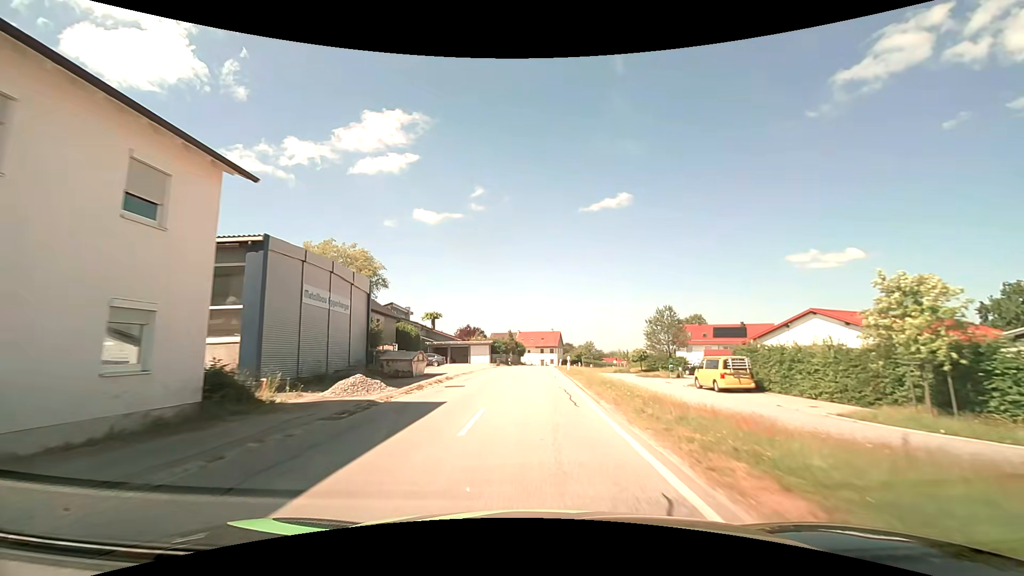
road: secondary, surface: asphalt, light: Day
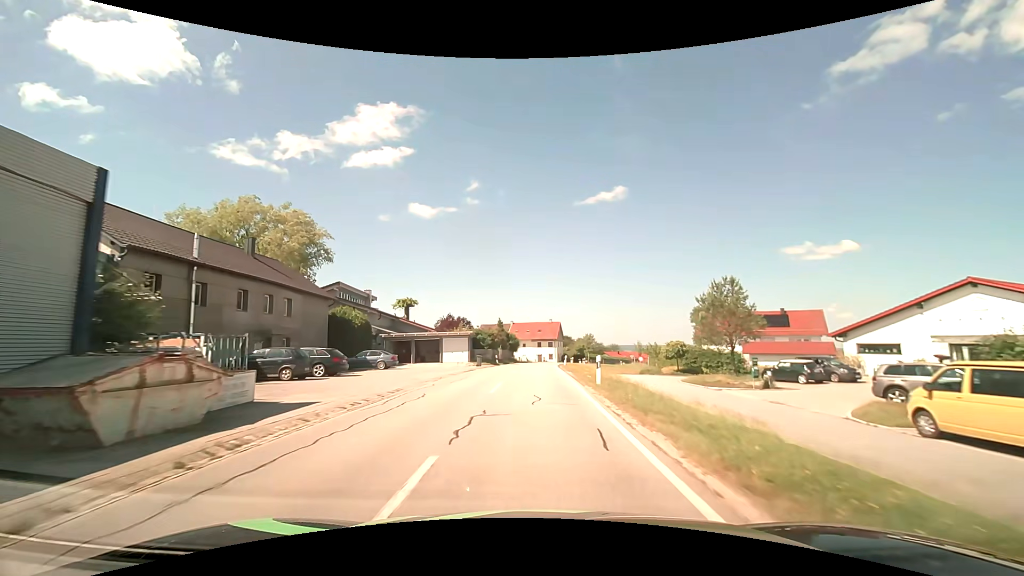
(+0.2, +18.3) m; +1°
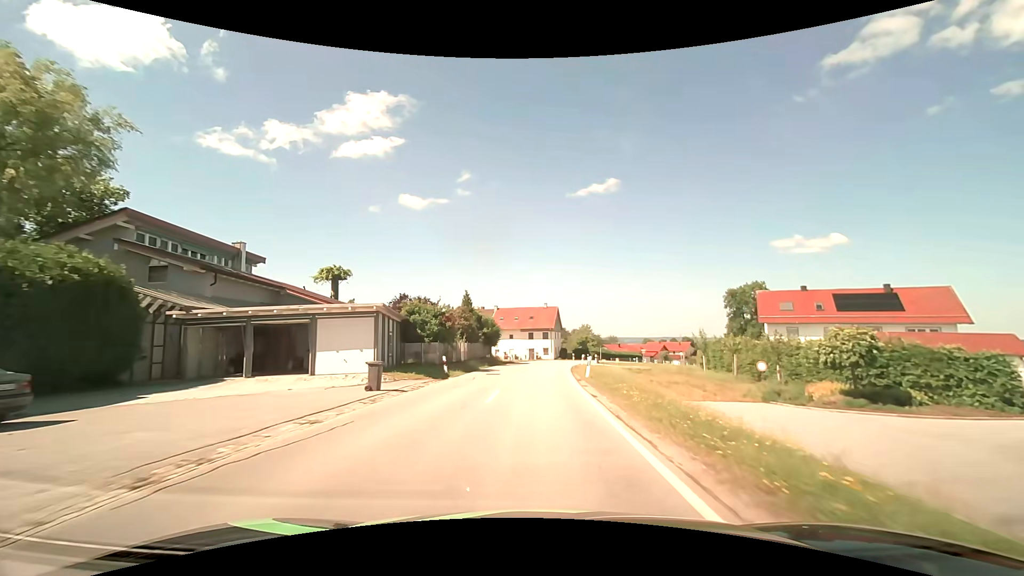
(+0.1, +27.2) m; +1°
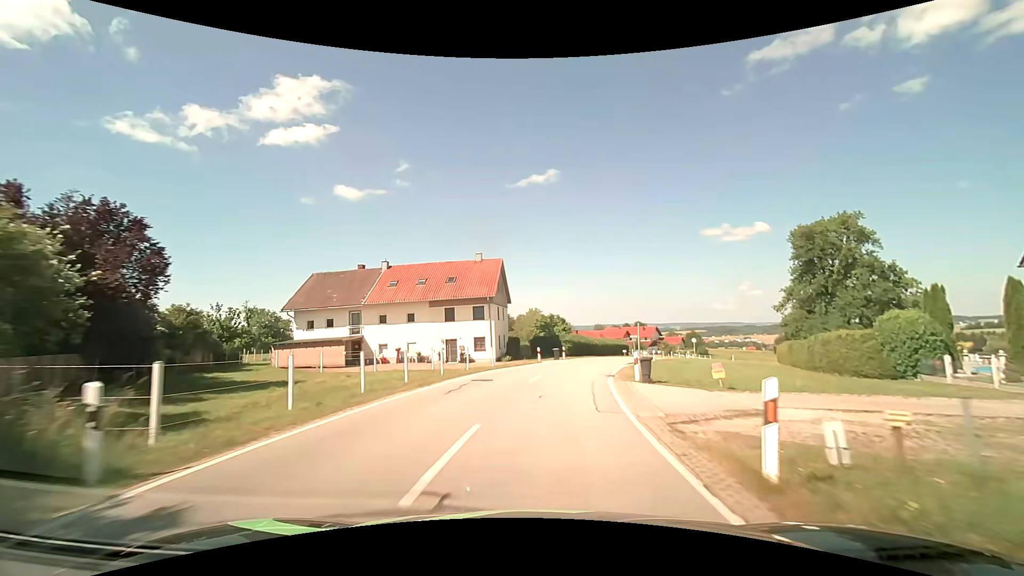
(+1.8, +44.7) m; +7°
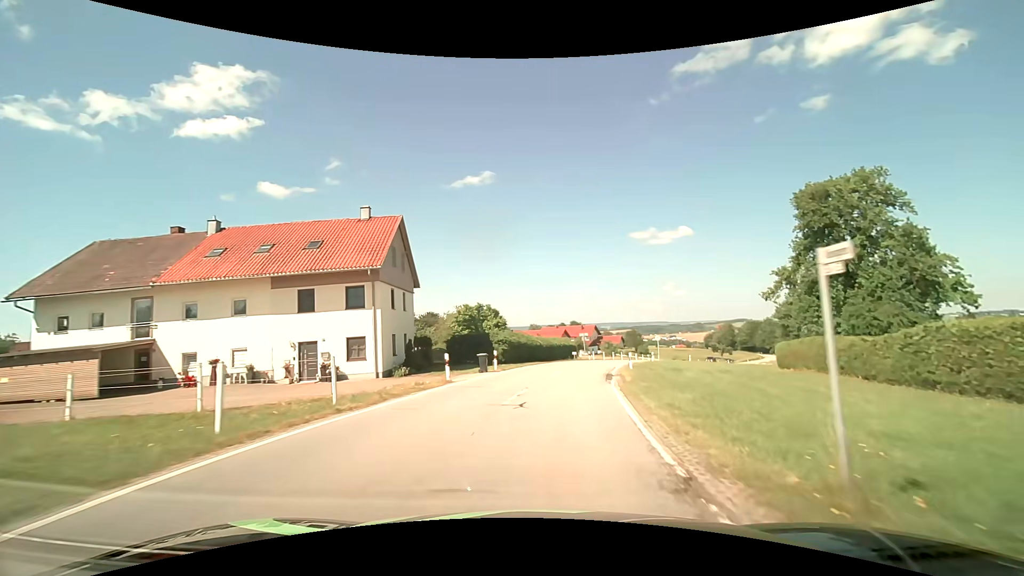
(+1.0, +17.0) m; +7°
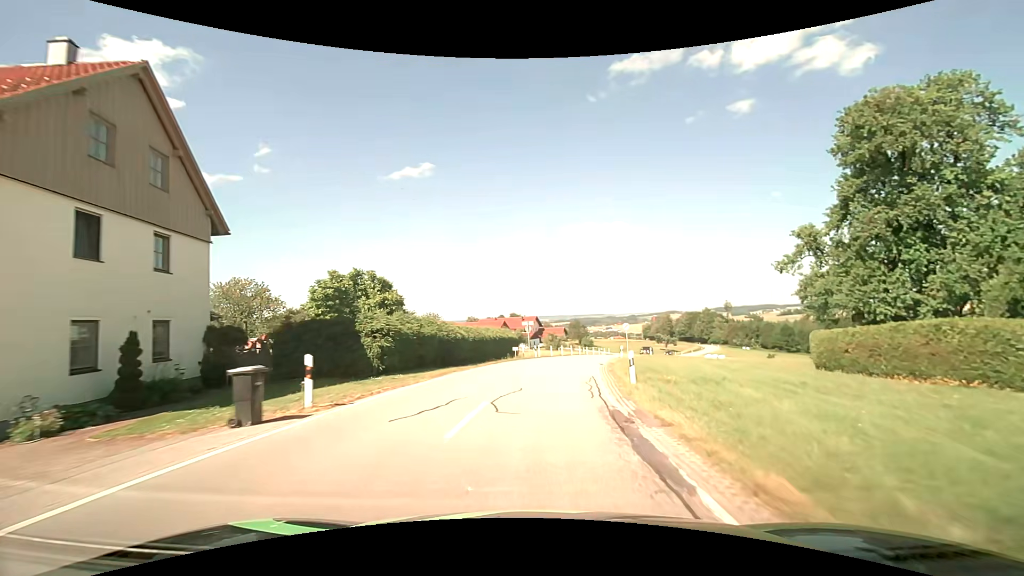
(+1.0, +16.5) m; +7°
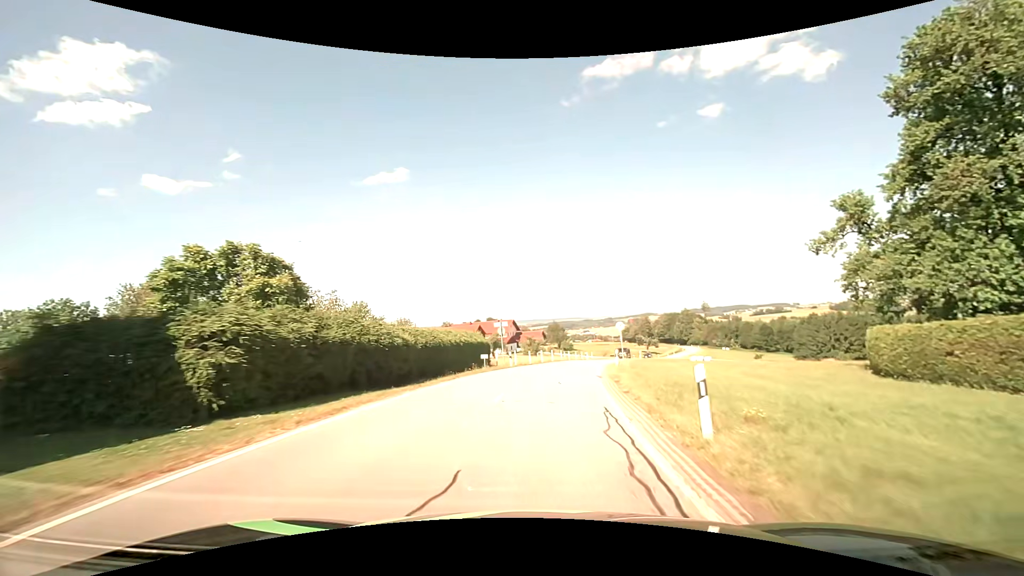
(+0.2, +8.2) m; +3°
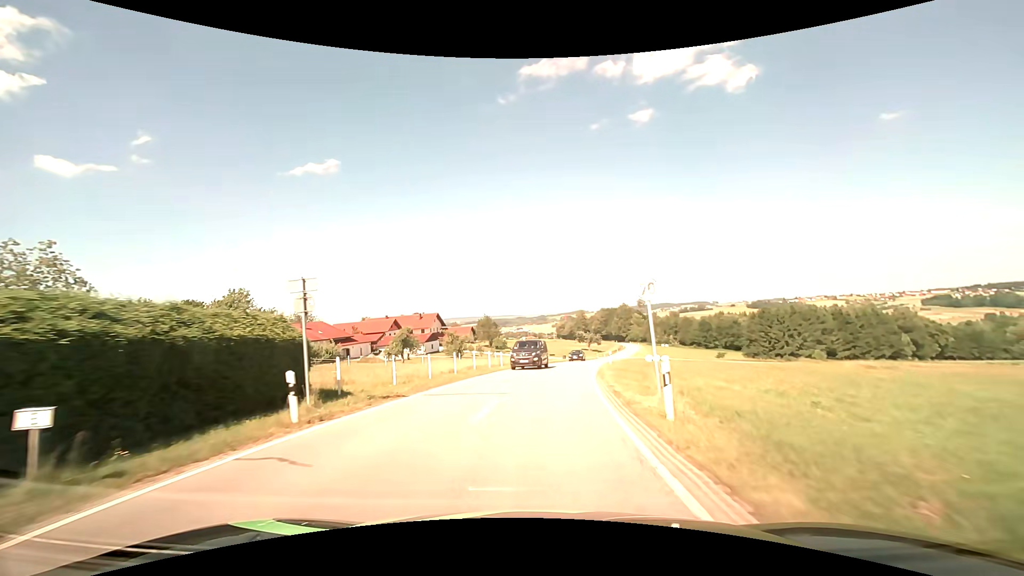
(+1.5, +24.2) m; +8°
(0, +10) (+1, +20) (+2, +30) (+3, +40) (+5, +50) (+7, +60) (+9, +69) (+11, +79) (+13, +89) (+15, +99) m
